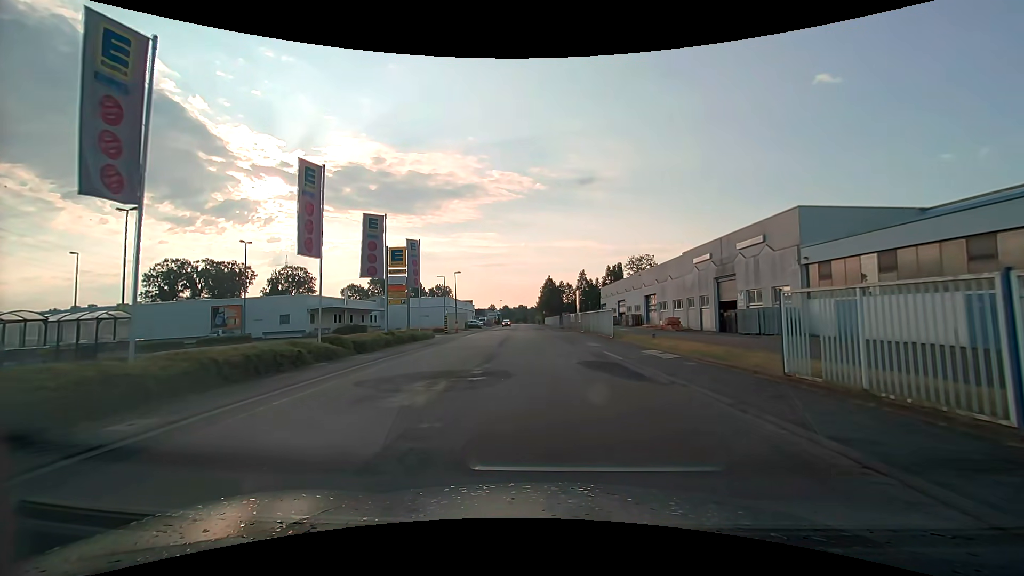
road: unclassified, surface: asphalt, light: Day
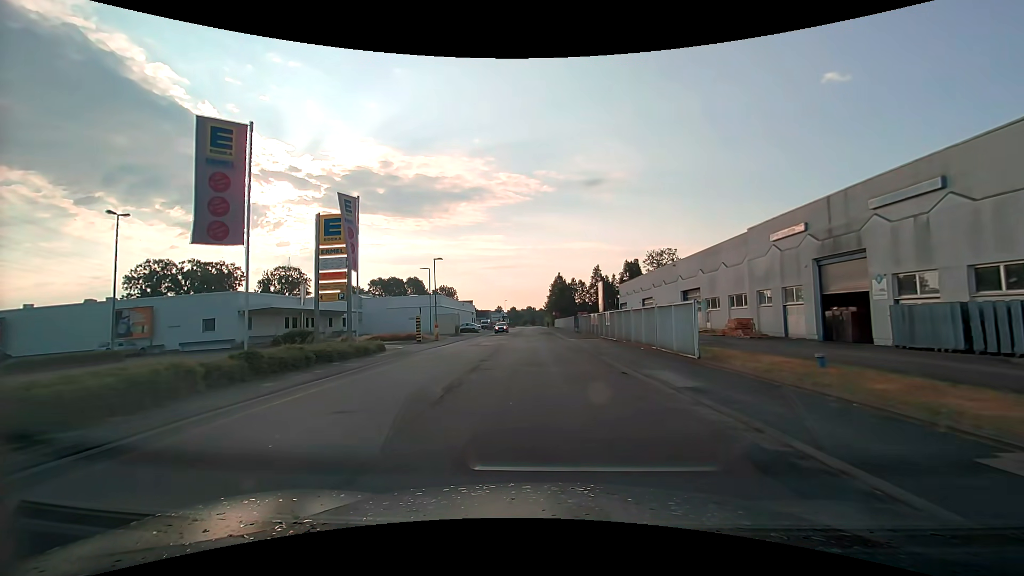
(-0.1, +15.5) m; -1°
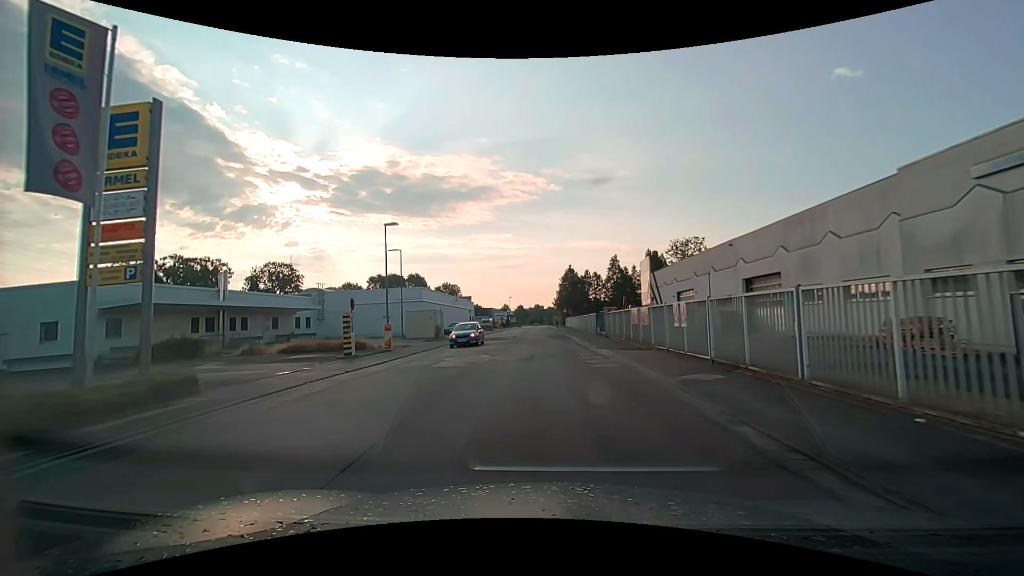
(-0.1, +15.8) m; -1°
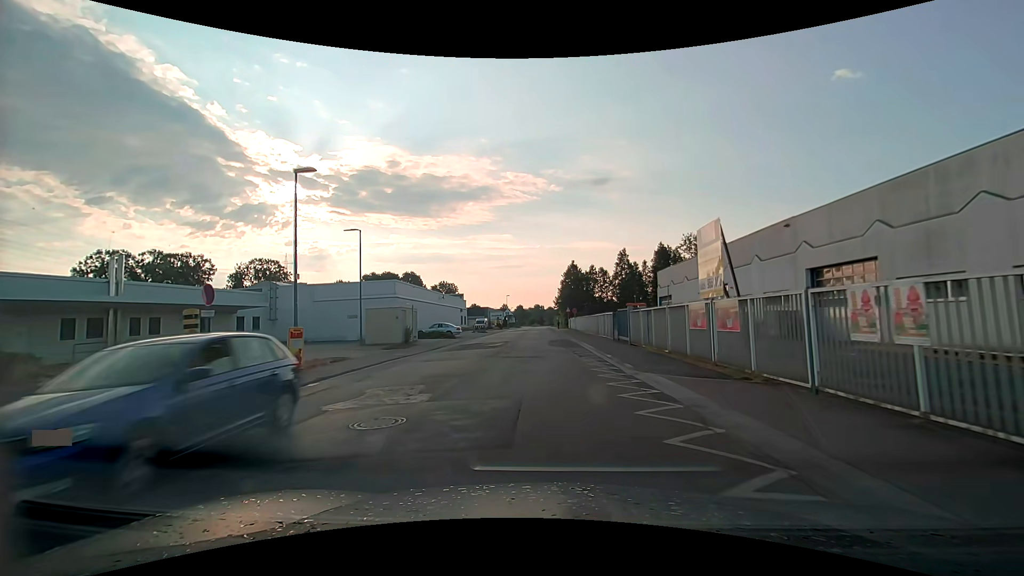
(0.0, +10.4) m; 0°
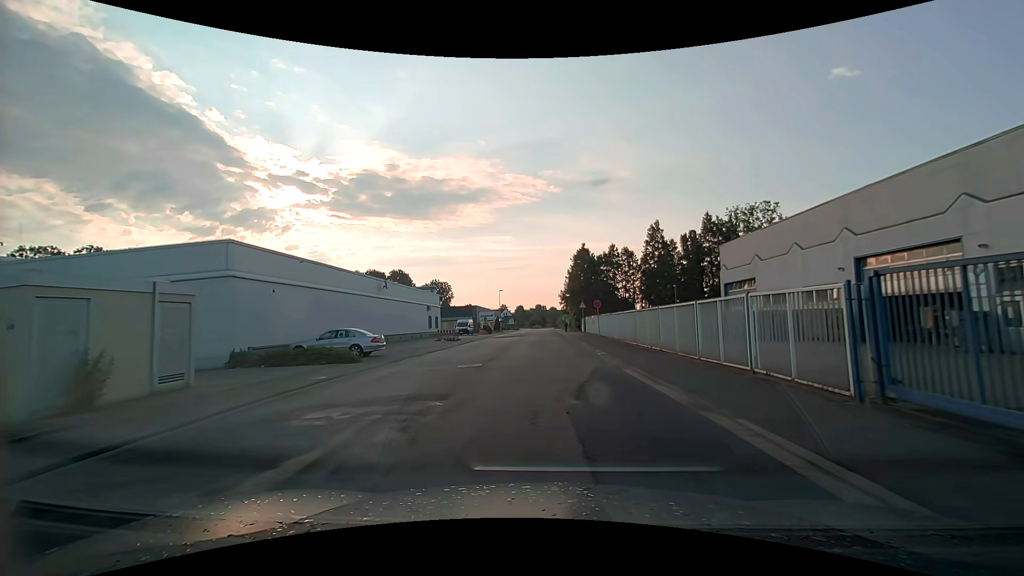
(0.0, +25.7) m; 0°
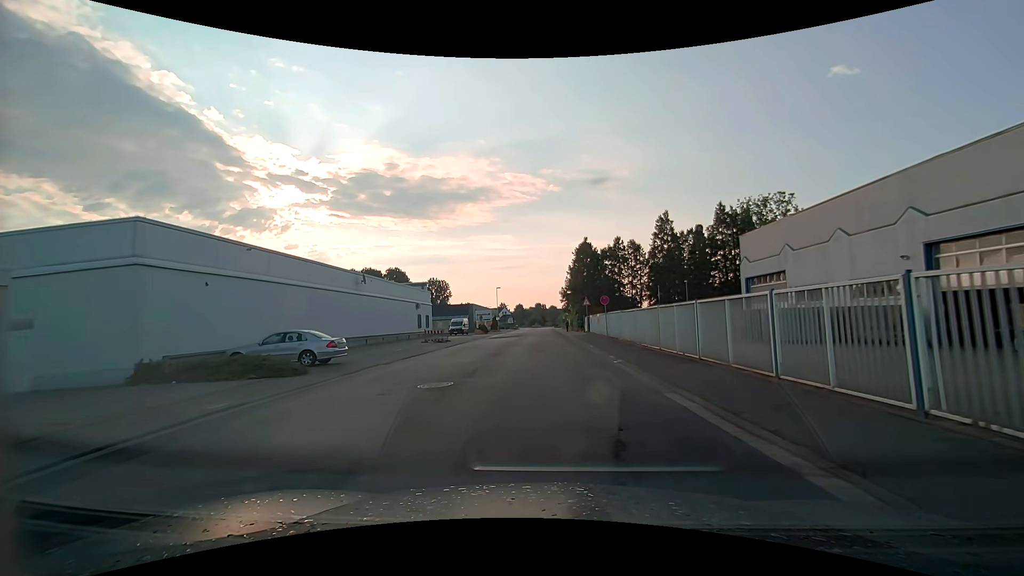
(0.0, +5.1) m; 0°
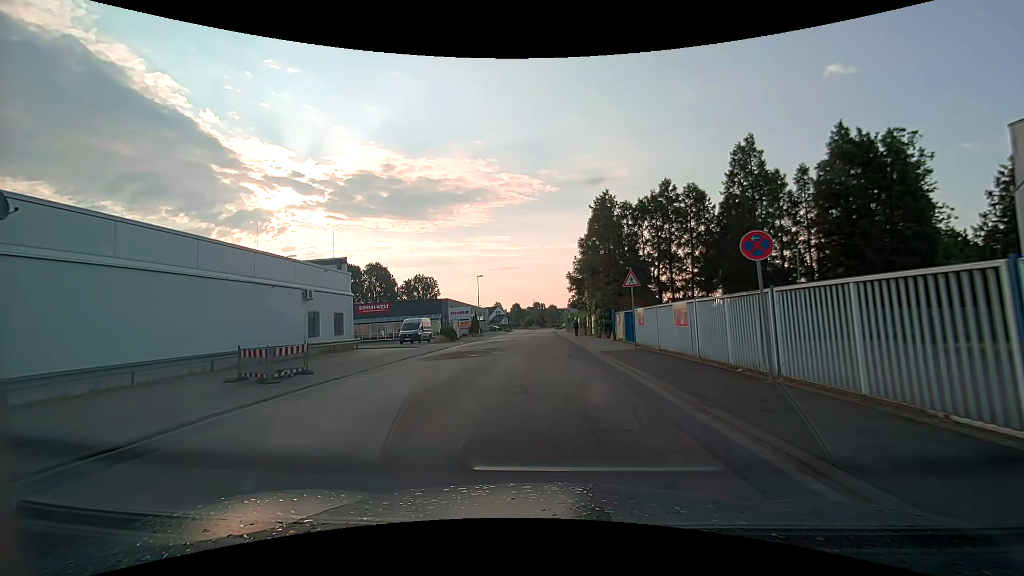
(+0.1, +25.5) m; 0°
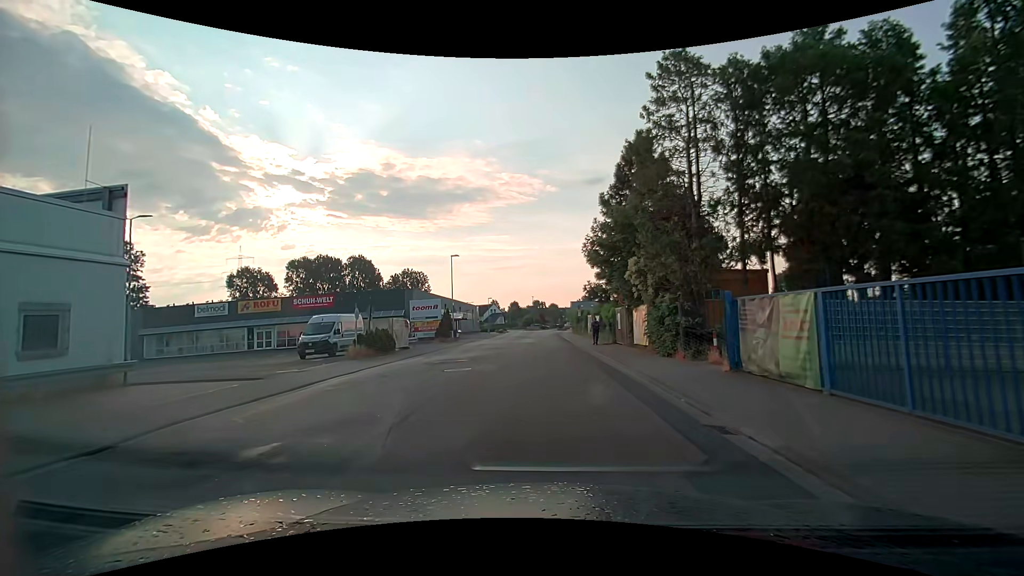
(0.0, +20.4) m; 0°
(0, +10) (0, +20) (0, +30) (0, +40) (0, +50) (0, +60) (0, +70) (0, +80) (0, +90) (0, +100) m
